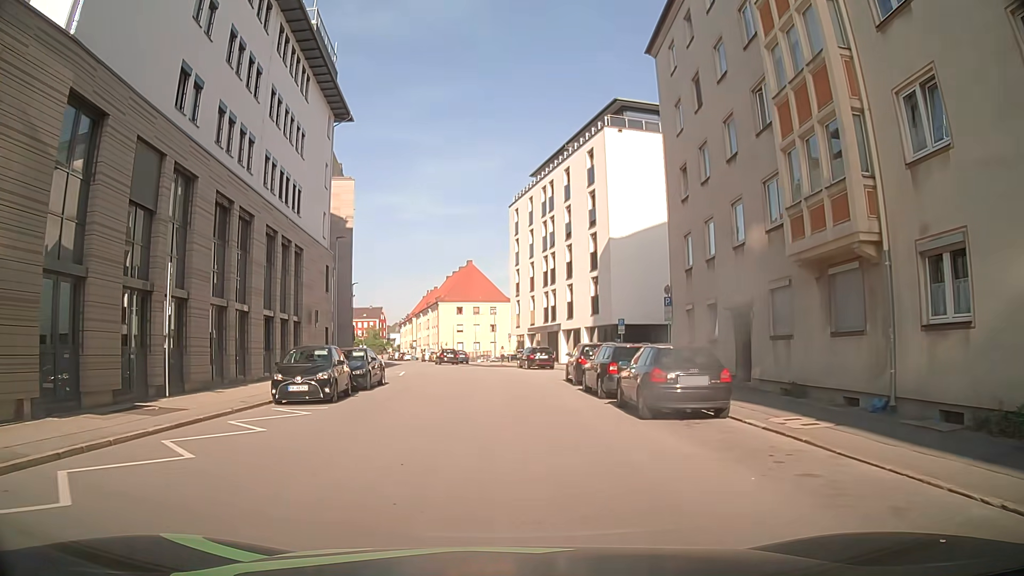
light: Day
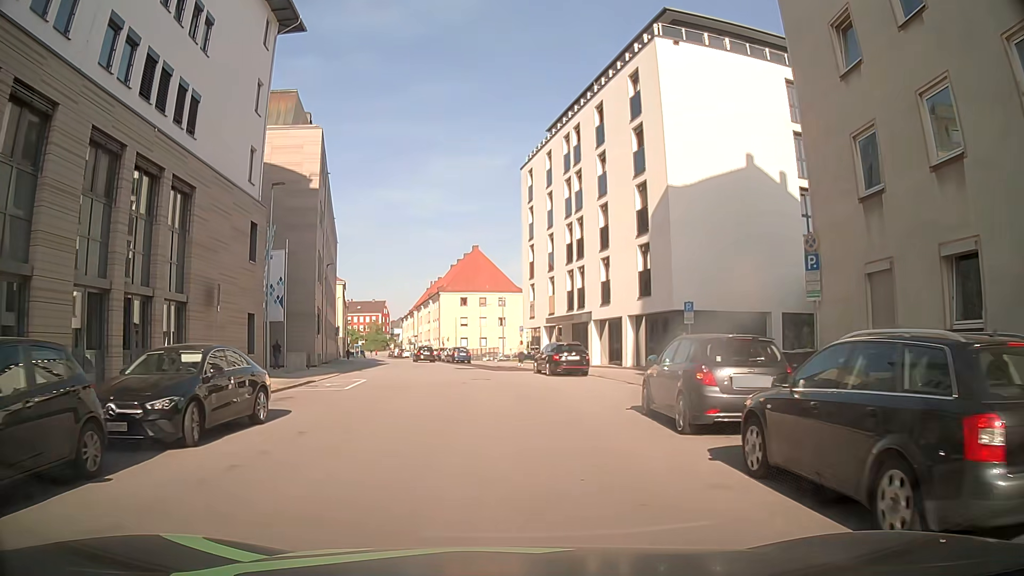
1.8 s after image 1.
(0.0, +13.5) m; -1°
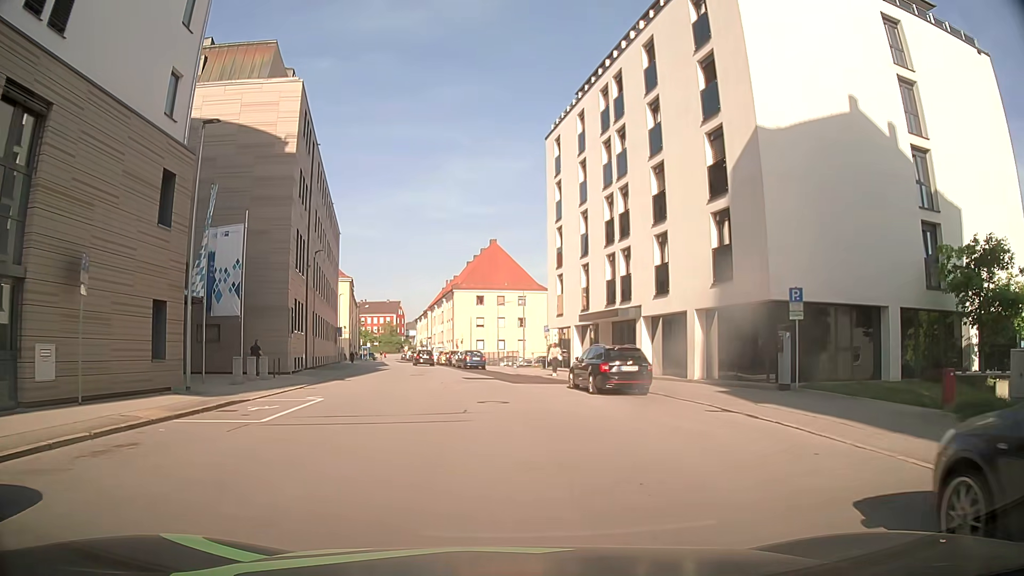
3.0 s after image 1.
(0.0, +9.0) m; -1°
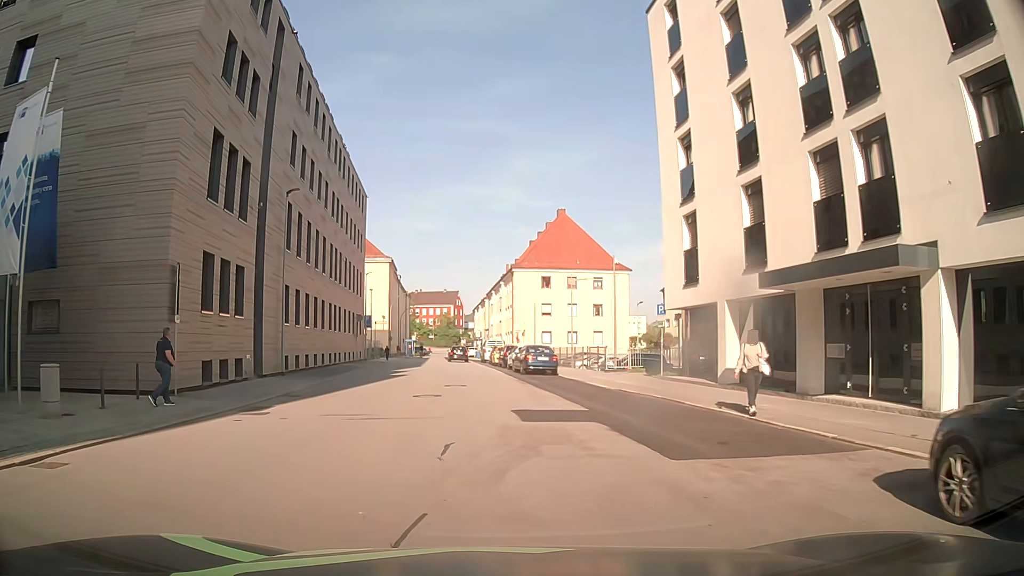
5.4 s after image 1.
(-1.3, +18.0) m; -7°
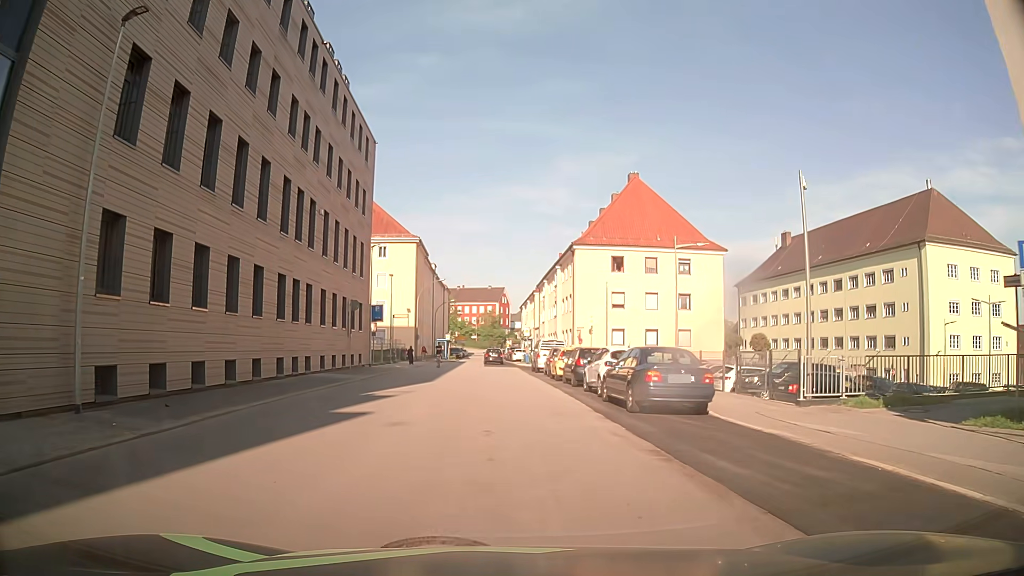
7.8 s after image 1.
(-0.5, +18.2) m; -3°
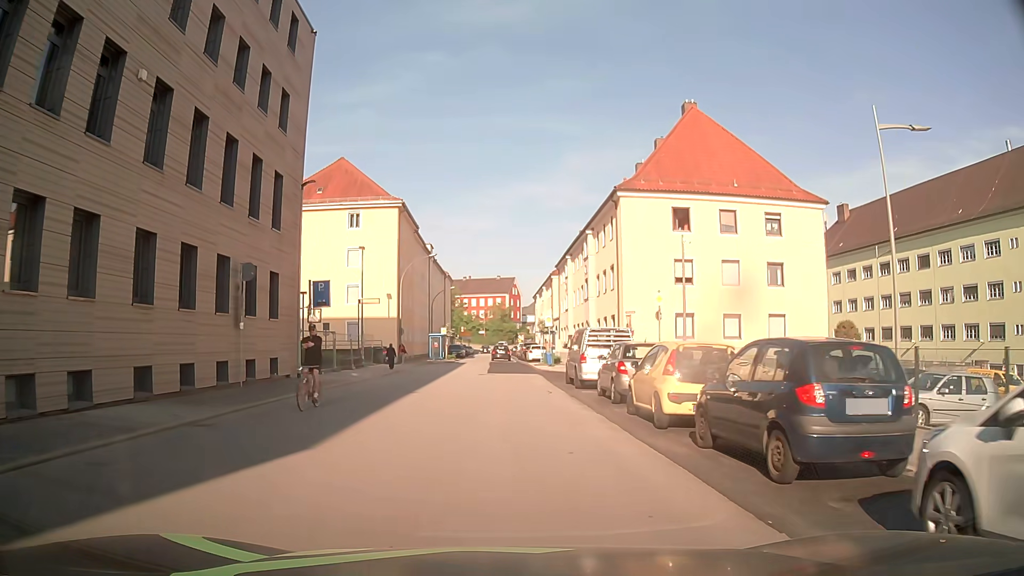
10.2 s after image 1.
(-0.2, +18.1) m; -1°
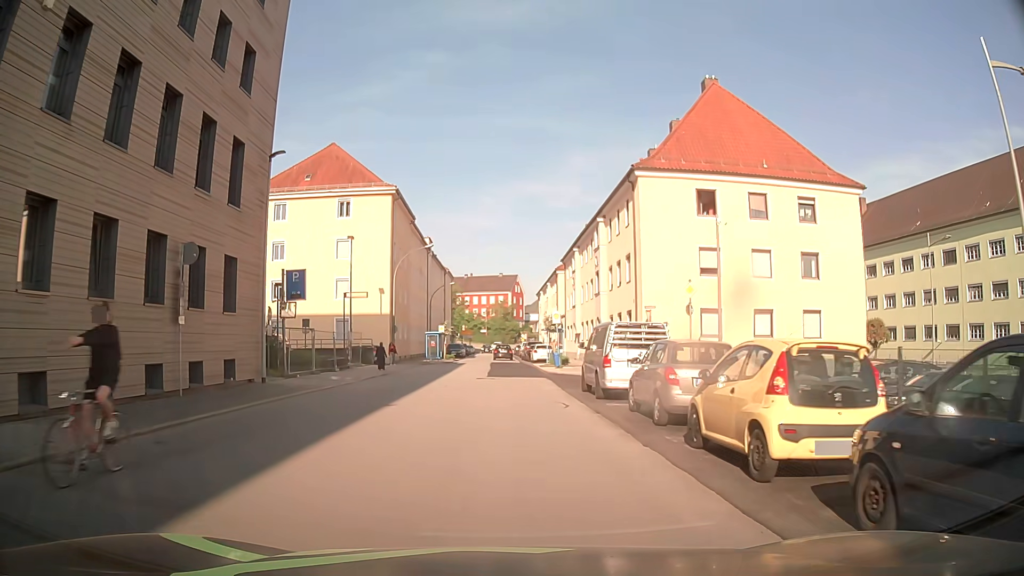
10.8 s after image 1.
(0.0, +4.5) m; -1°
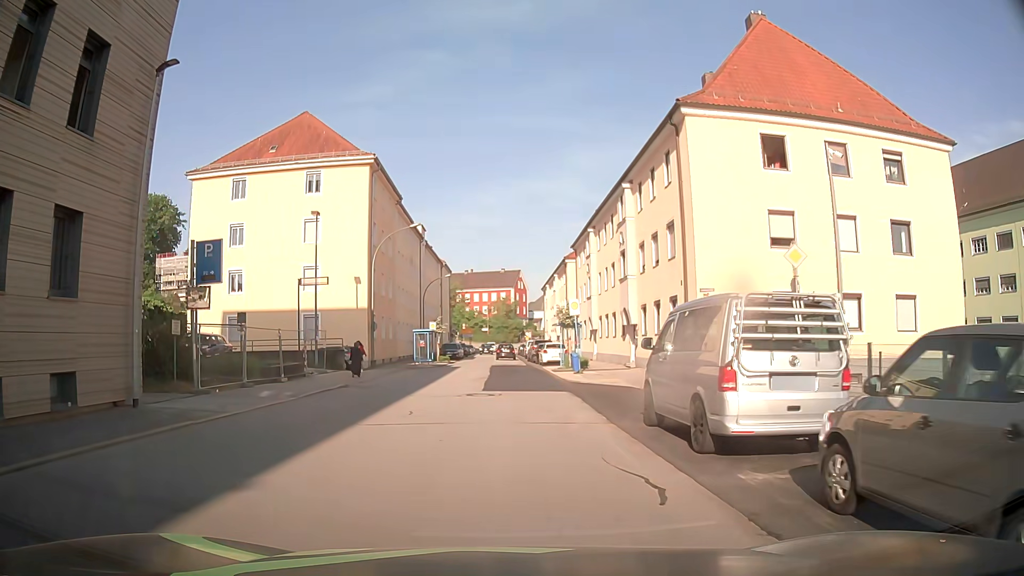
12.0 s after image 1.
(+0.1, +9.1) m; 0°
(0, +10) (0, +20) (0, +30) (0, +40) (0, +50) (0, +60) (0, +70) (-1, +80) (-1, +90) (-1, +100) m
